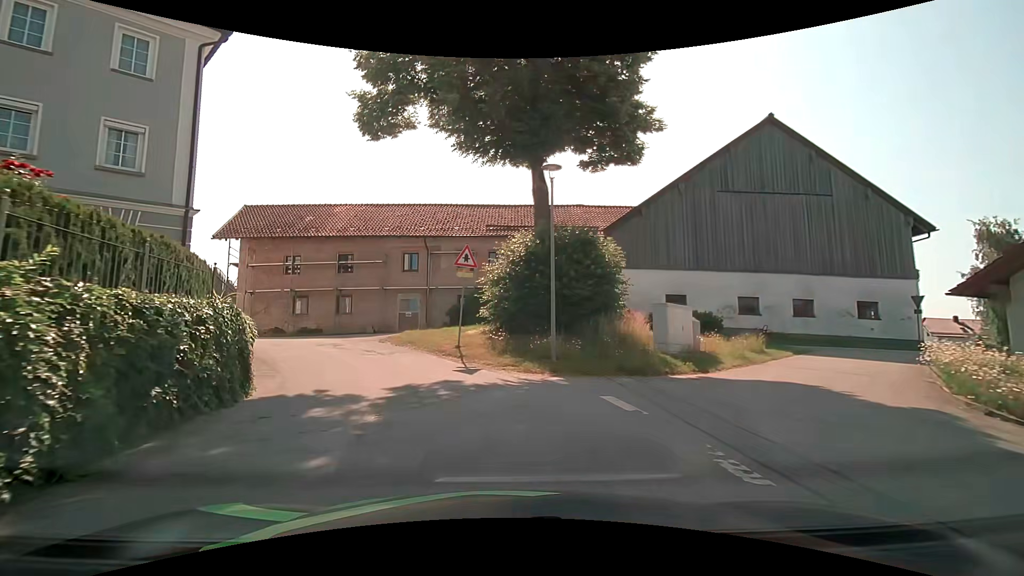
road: residential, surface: asphalt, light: Day
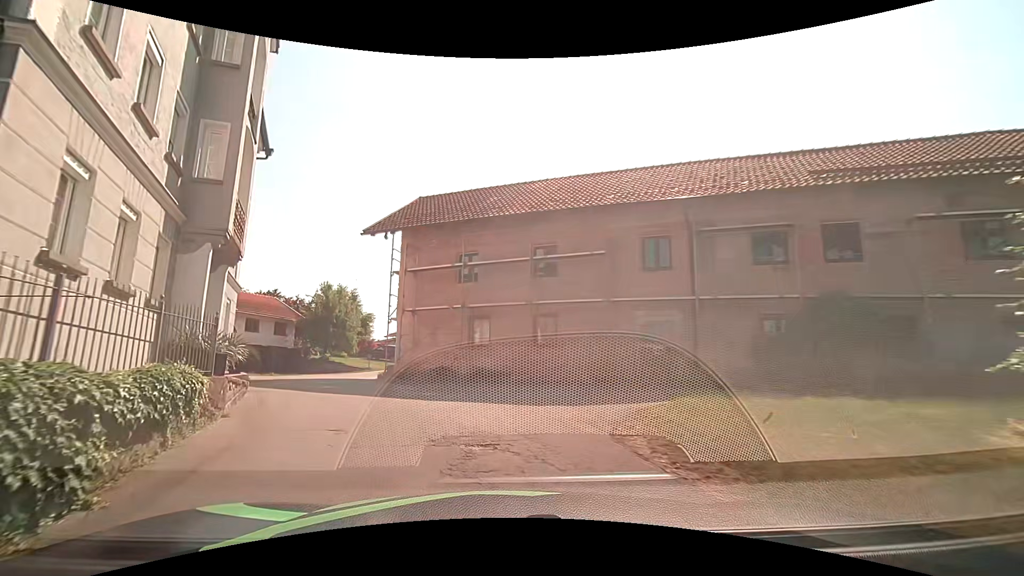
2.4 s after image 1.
(-2.7, +13.5) m; -25°
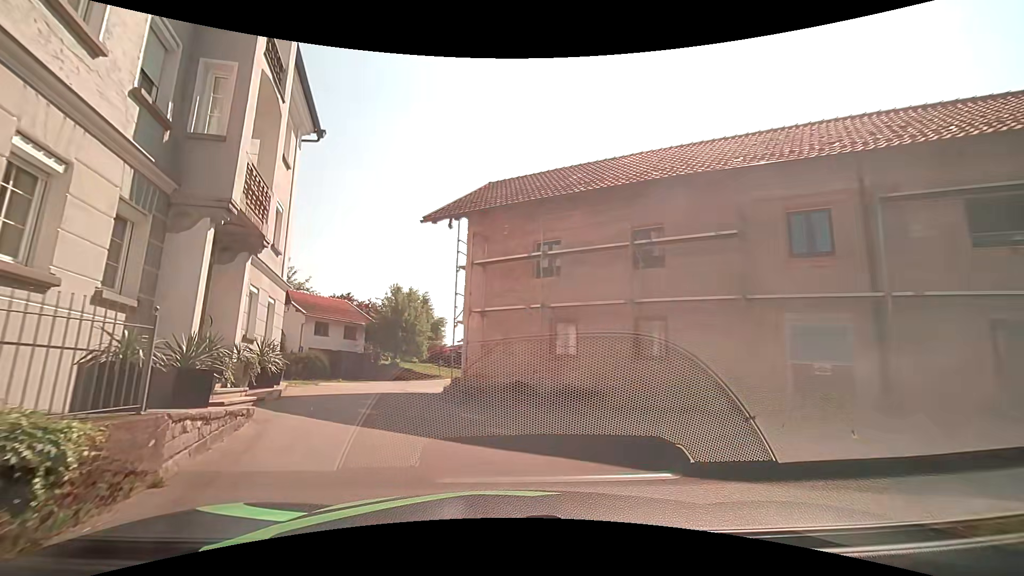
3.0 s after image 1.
(-0.3, +3.7) m; -7°
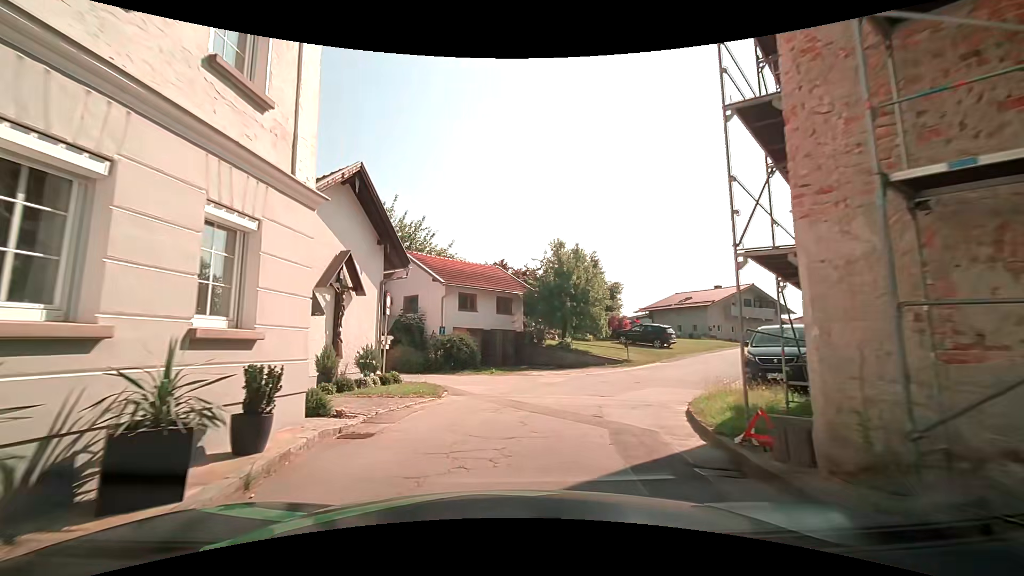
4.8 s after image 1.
(-2.3, +11.1) m; -19°
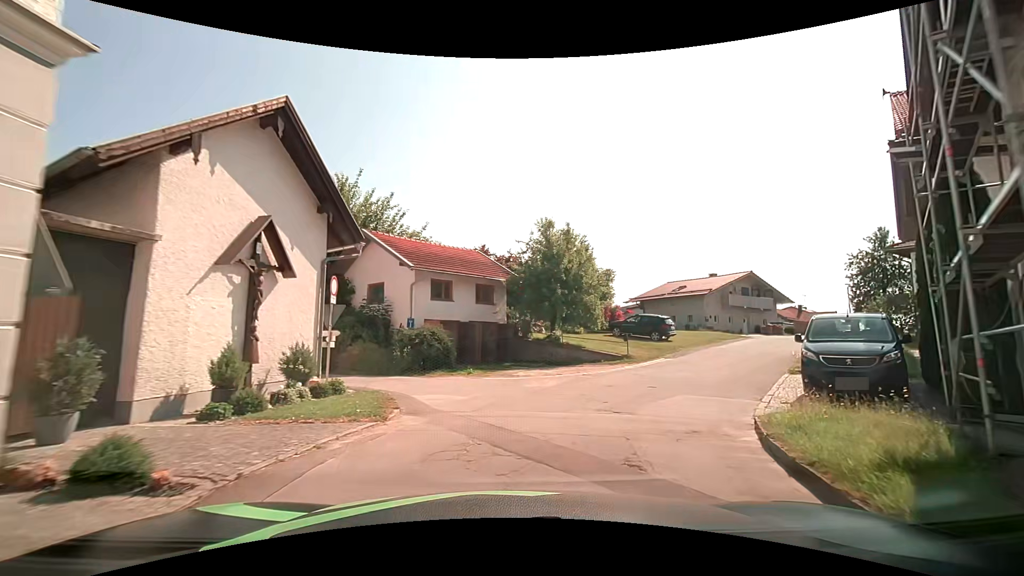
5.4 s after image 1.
(0.0, +3.9) m; 0°
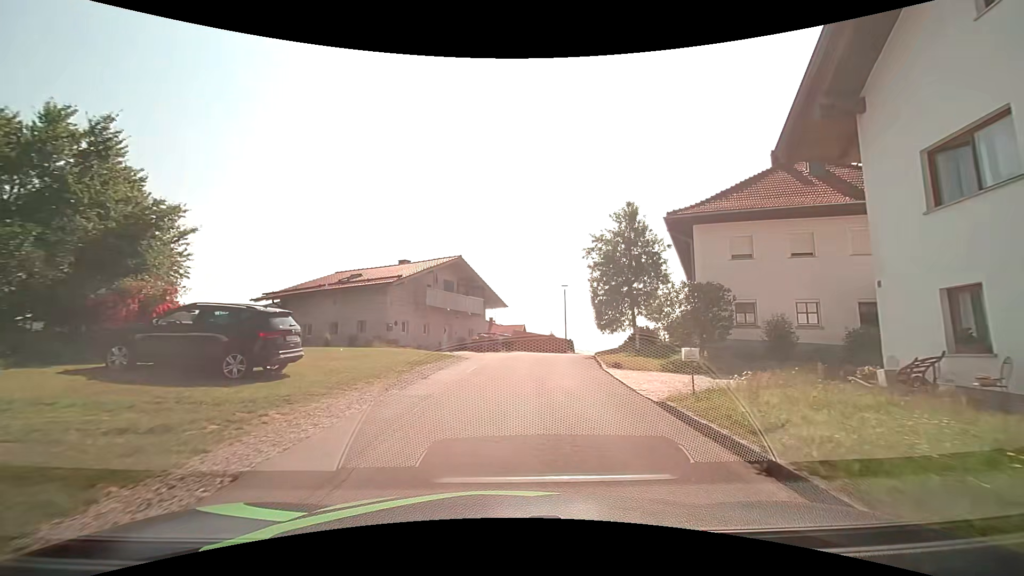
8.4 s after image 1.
(+6.9, +19.7) m; +35°
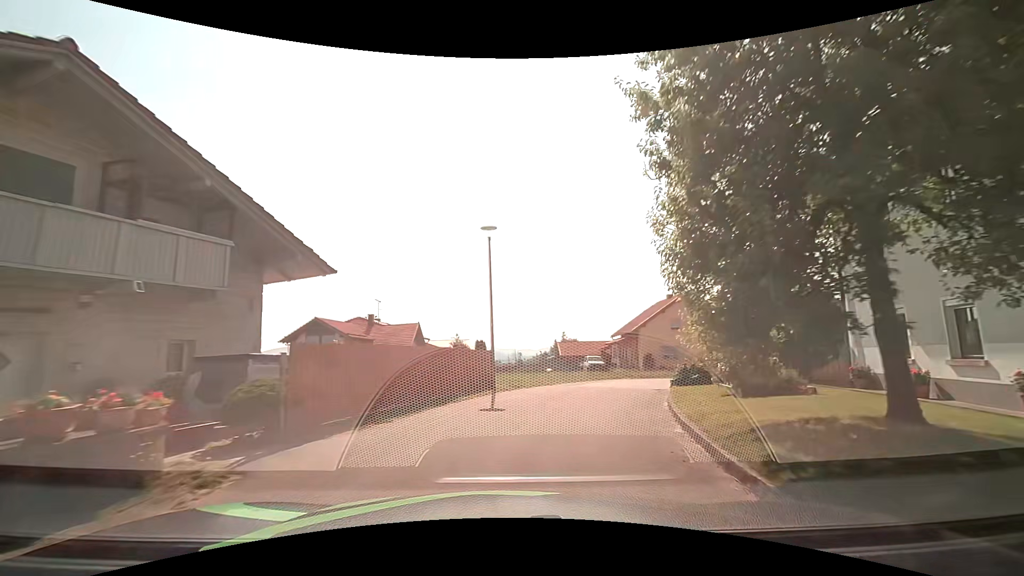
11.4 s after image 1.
(+1.6, +23.3) m; +11°
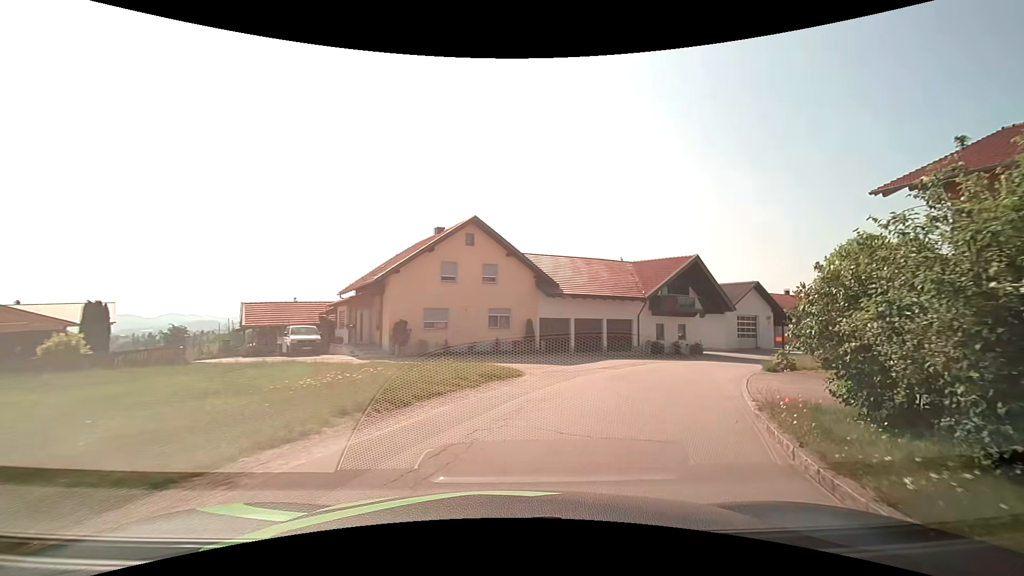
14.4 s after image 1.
(+4.3, +22.3) m; +28°
(+2, +10) (+6, +19) (+11, +27) (+17, +35) (+25, +42) (+33, +48) (+41, +54) (+49, +60) (+56, +67) (+62, +74) m
